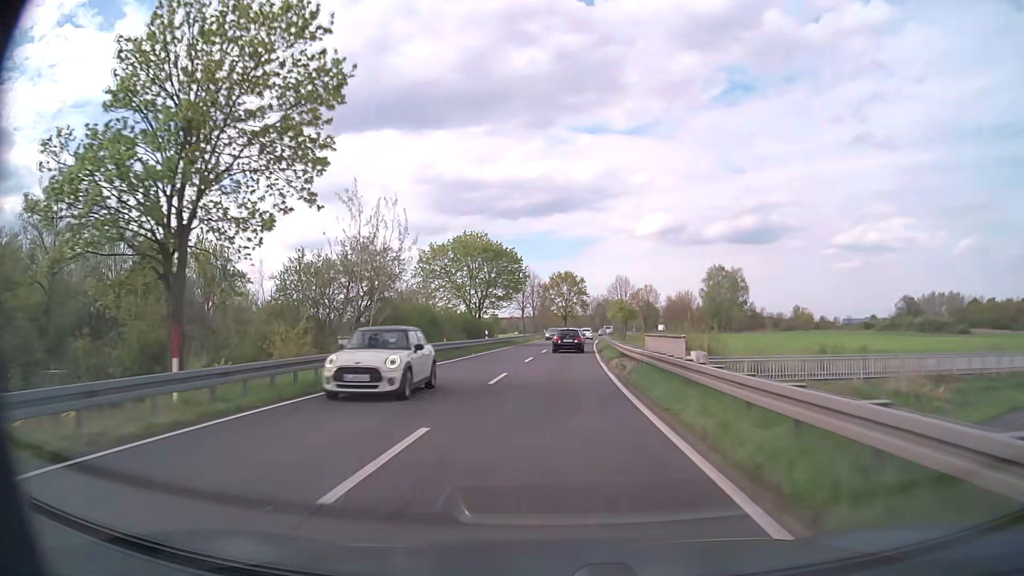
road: primary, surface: asphalt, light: Day
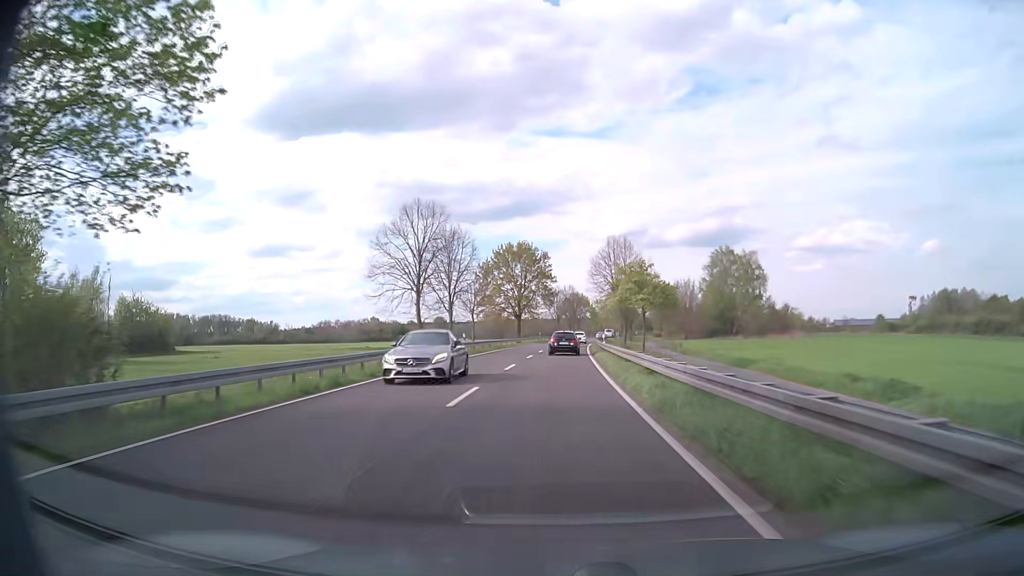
(+1.7, +53.2) m; +4°
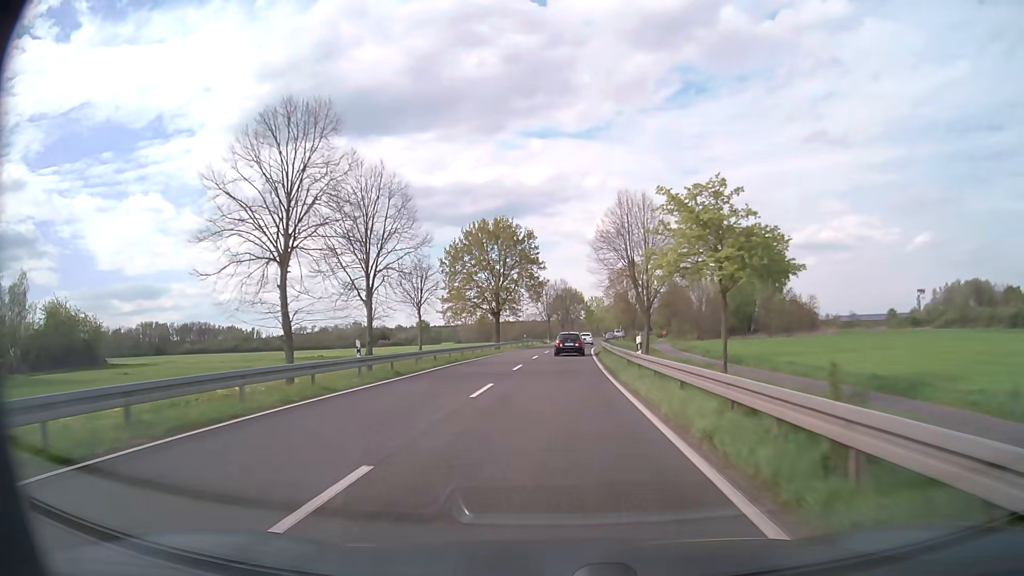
(+0.2, +21.4) m; +1°
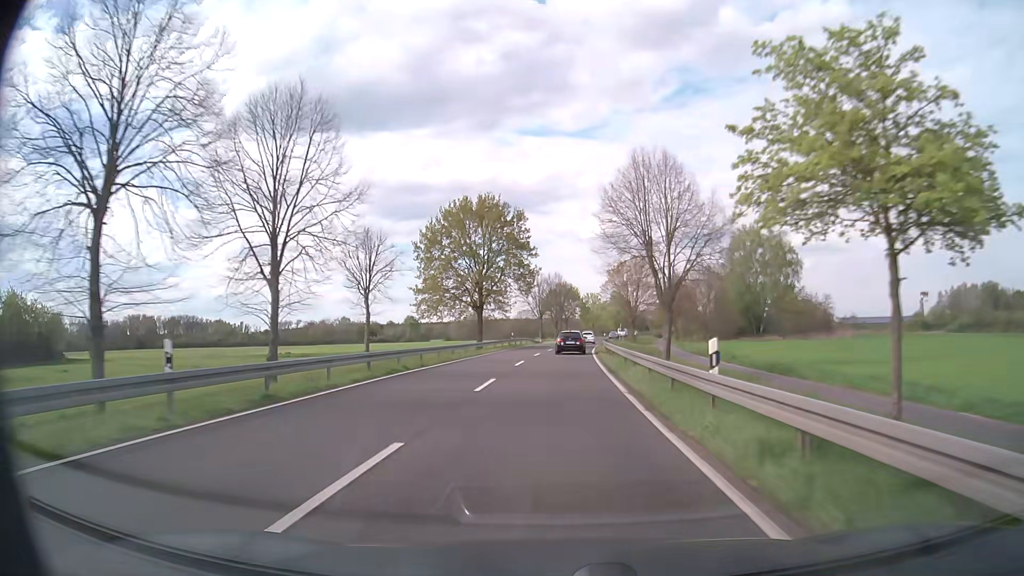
(0.0, +10.7) m; 0°
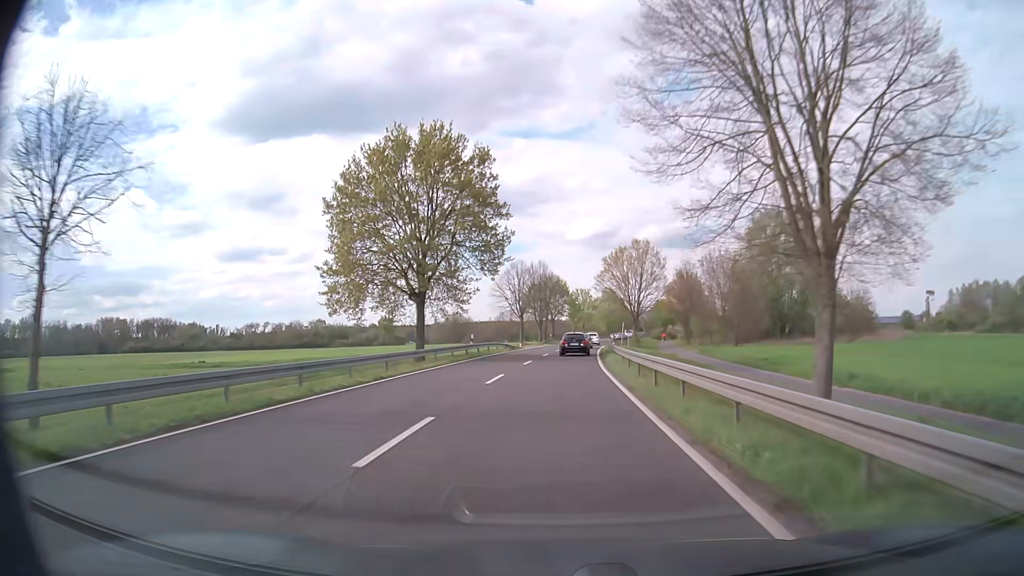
(+0.3, +21.6) m; +1°
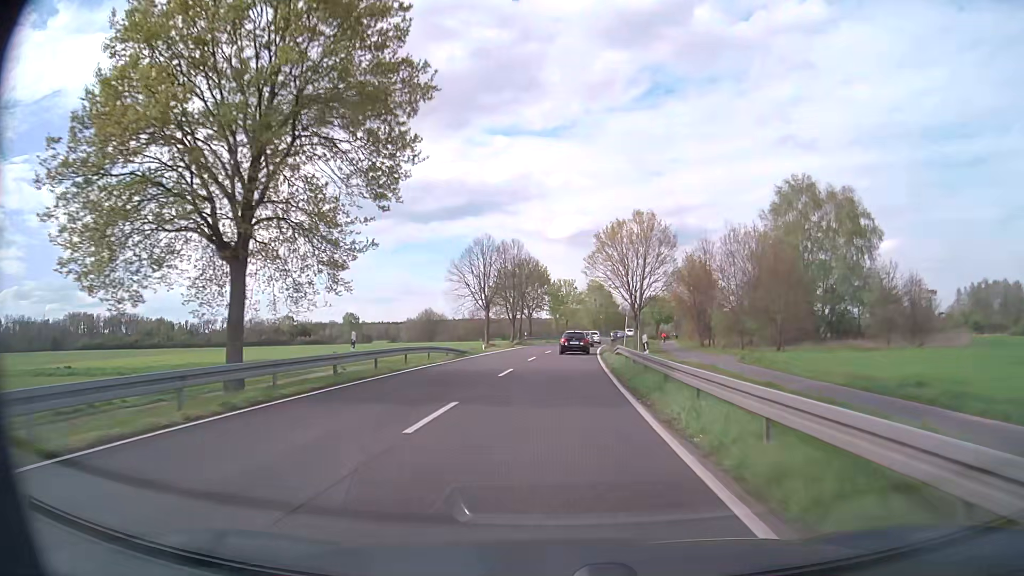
(+0.3, +21.7) m; +2°
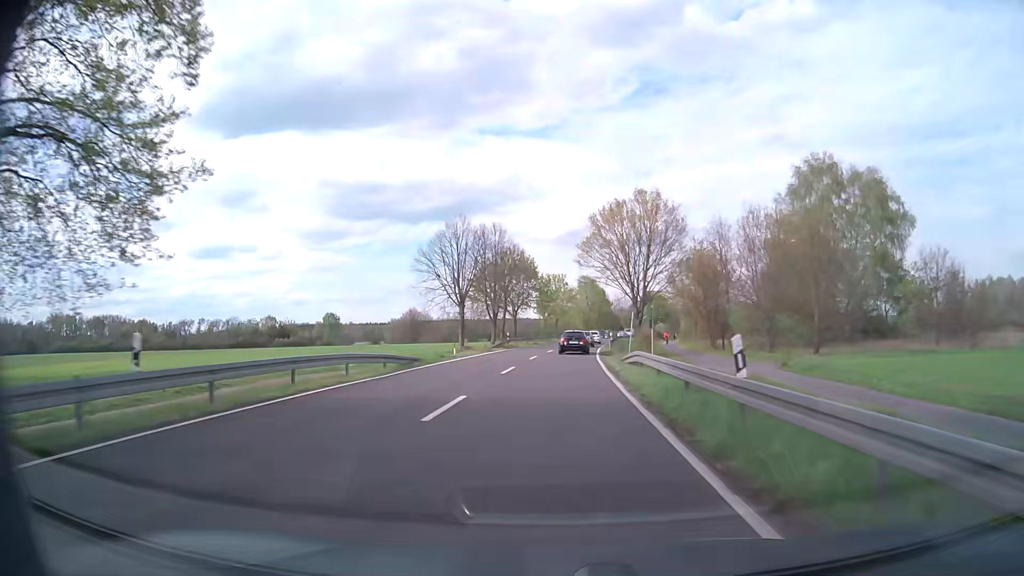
(+0.1, +10.9) m; +1°
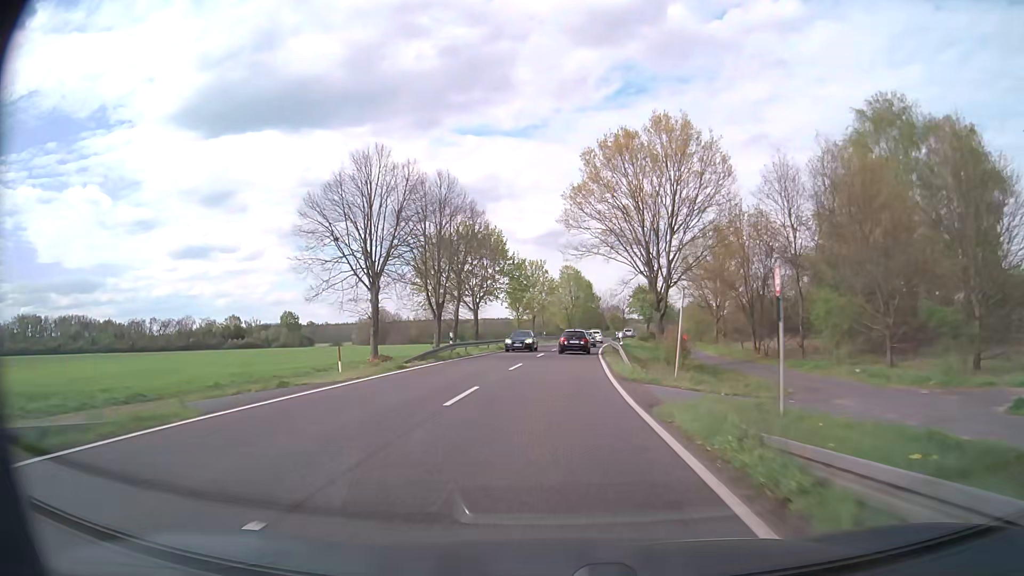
(+0.3, +21.9) m; +2°
(0, +10) (0, +20) (+1, +30) (+1, +40) (+2, +50) (+3, +60) (+4, +70) (+5, +80) (+6, +90) (+7, +100) m
